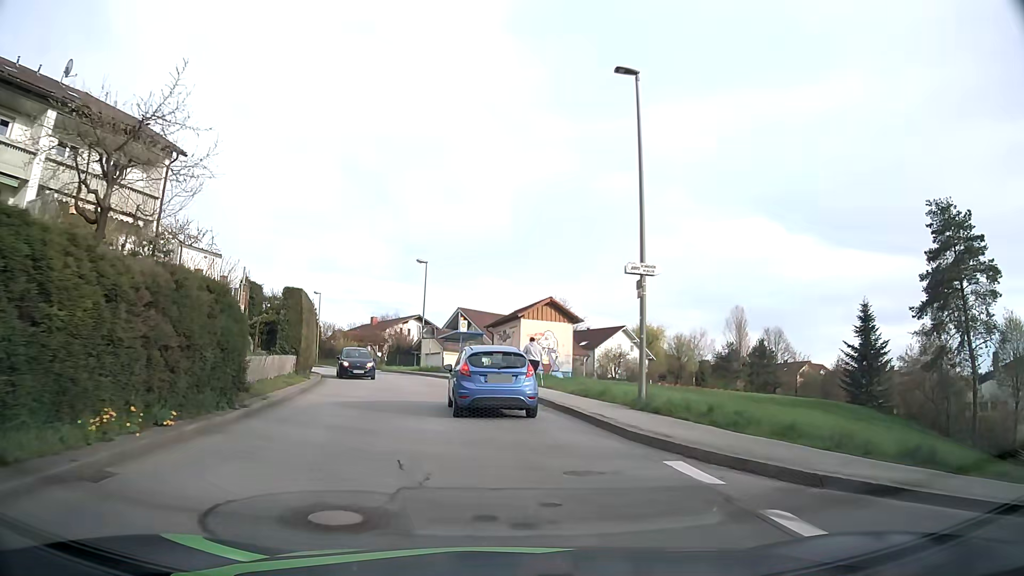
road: unclassified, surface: asphalt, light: Day
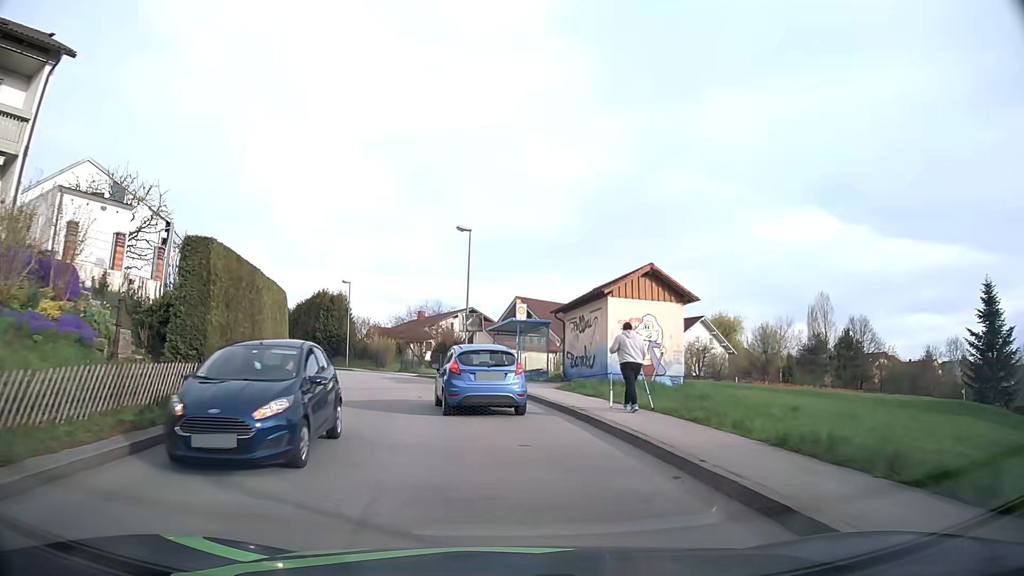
(-0.6, +12.3) m; -5°
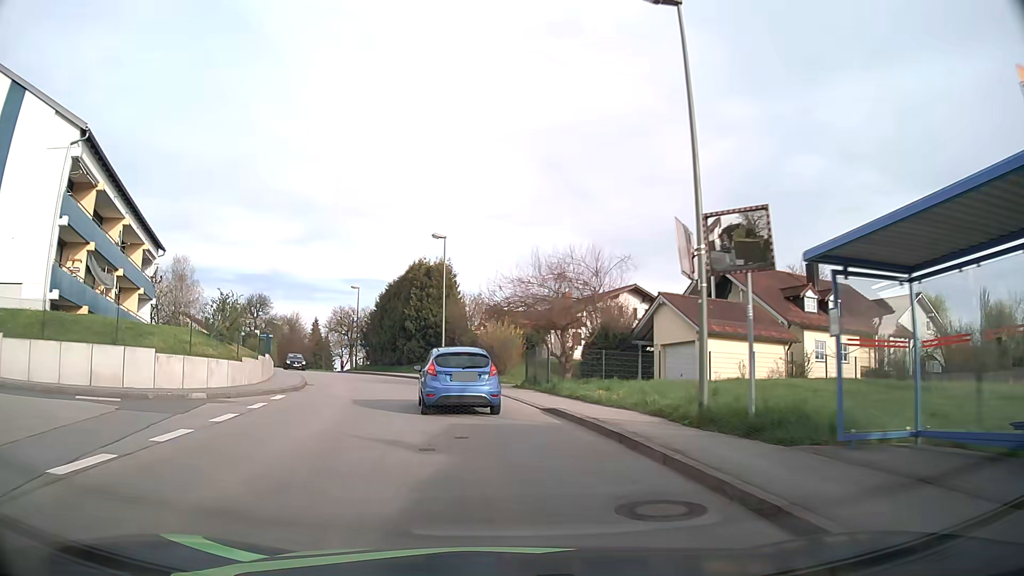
(-2.6, +24.2) m; -13°
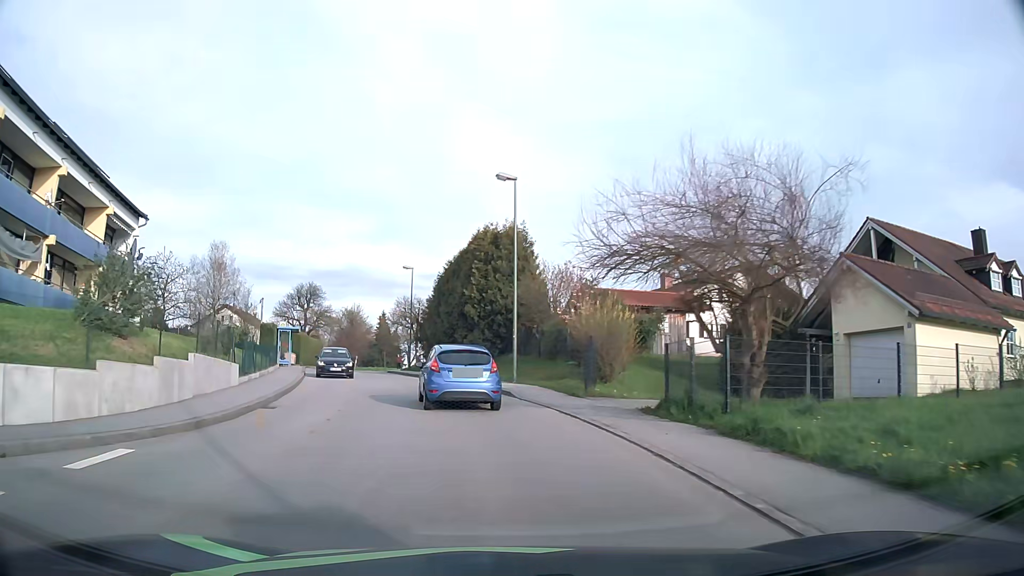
(-0.7, +12.4) m; -7°
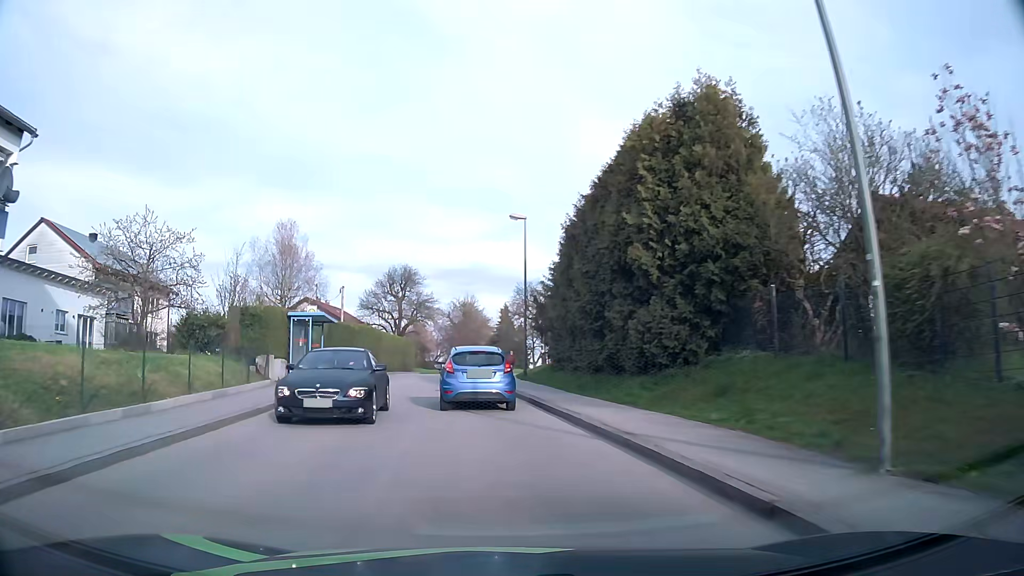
(-1.7, +19.0) m; -11°
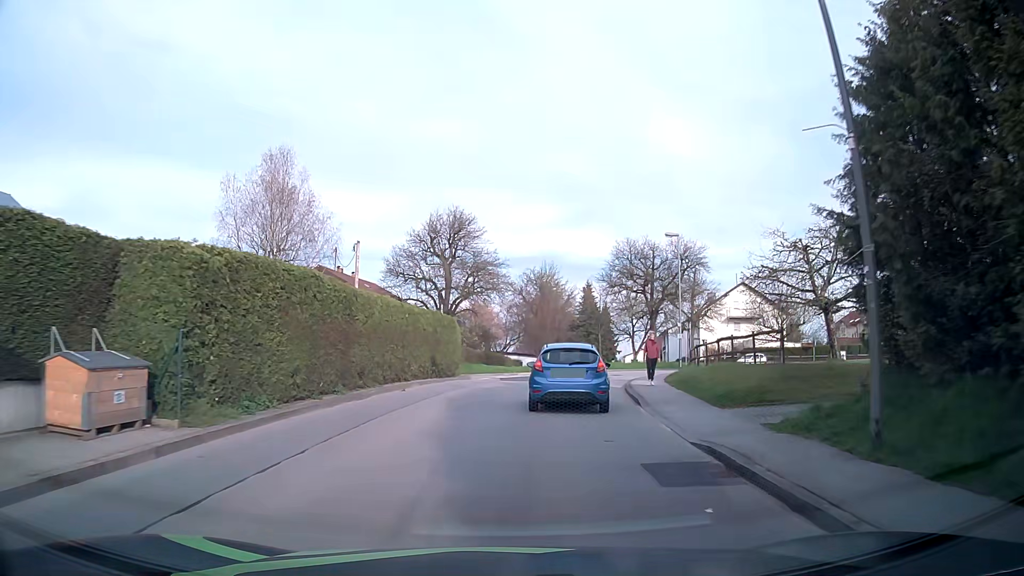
(-2.2, +25.0) m; -6°
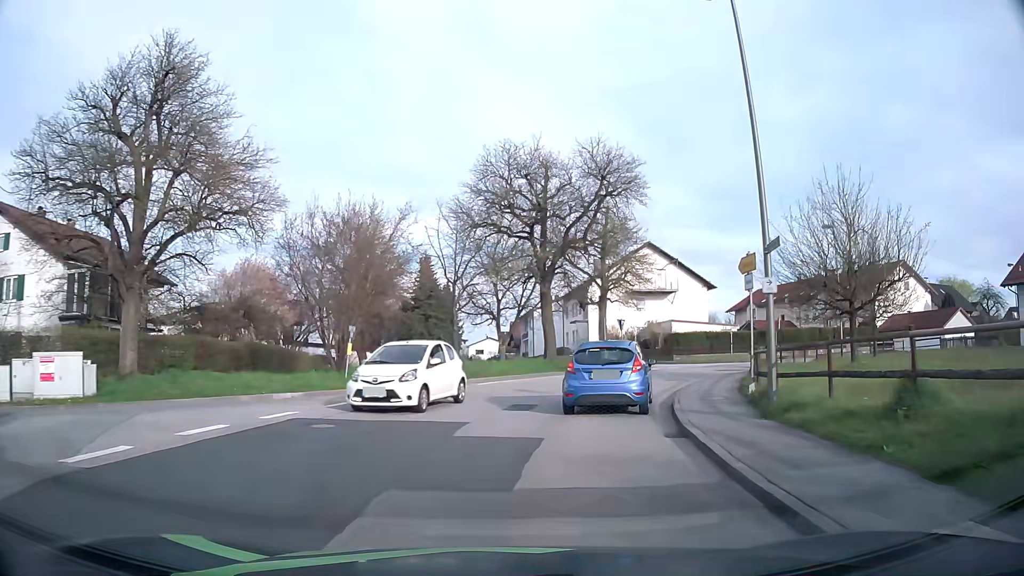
(+2.1, +27.1) m; +13°
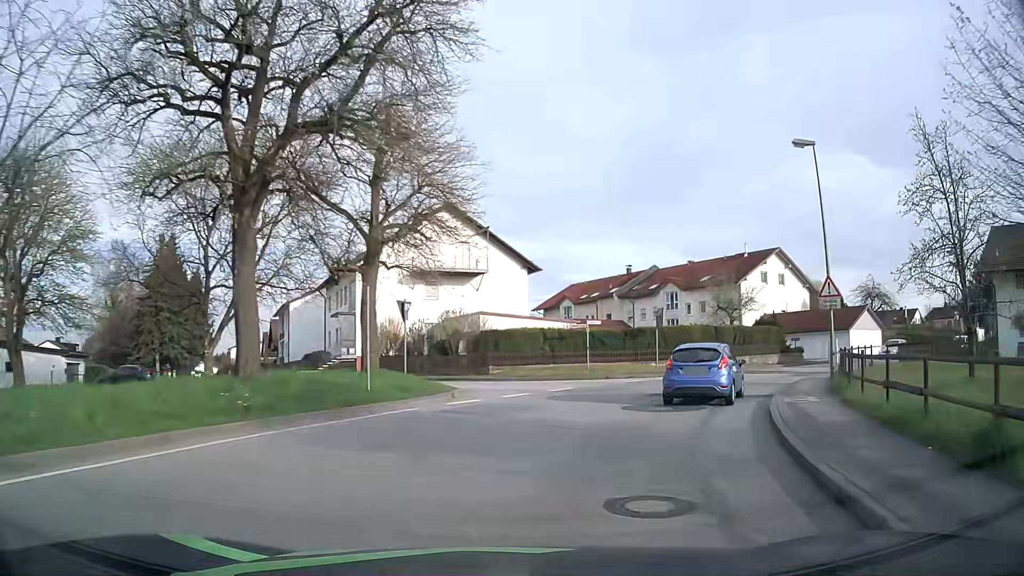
(+2.7, +19.8) m; +18°
(+1, +10) (+5, +19) (+11, +27) (+18, +34) (+26, +41) (+34, +46) (+43, +52) (+51, +57) (+59, +62) (+68, +68) m
